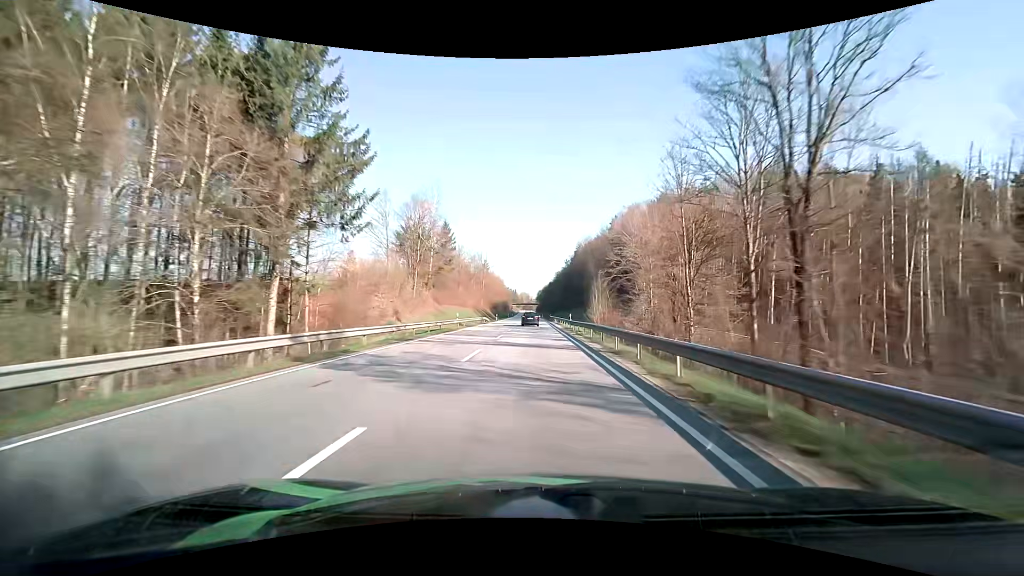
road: primary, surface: asphalt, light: Day
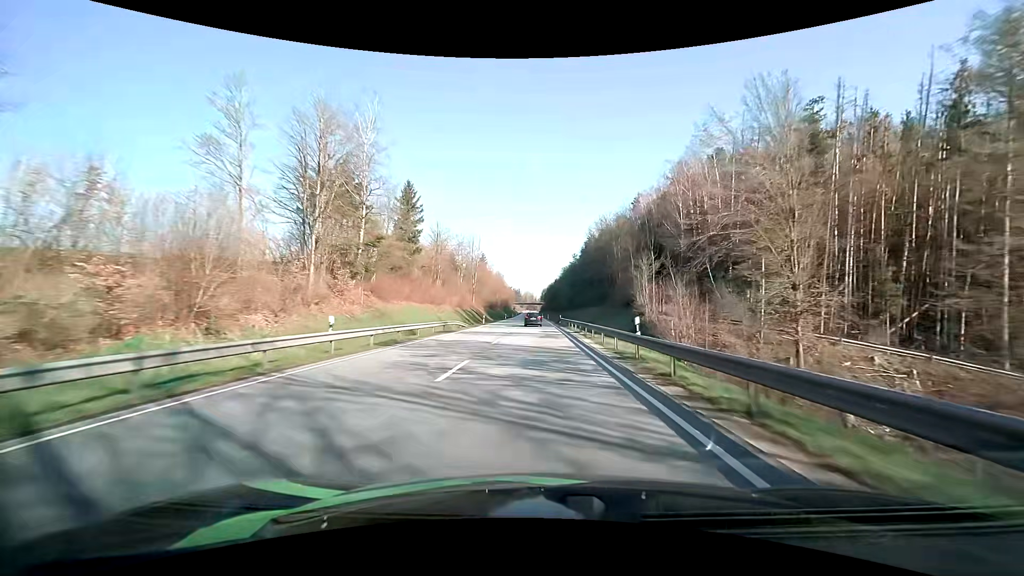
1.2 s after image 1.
(-0.1, +27.7) m; -1°
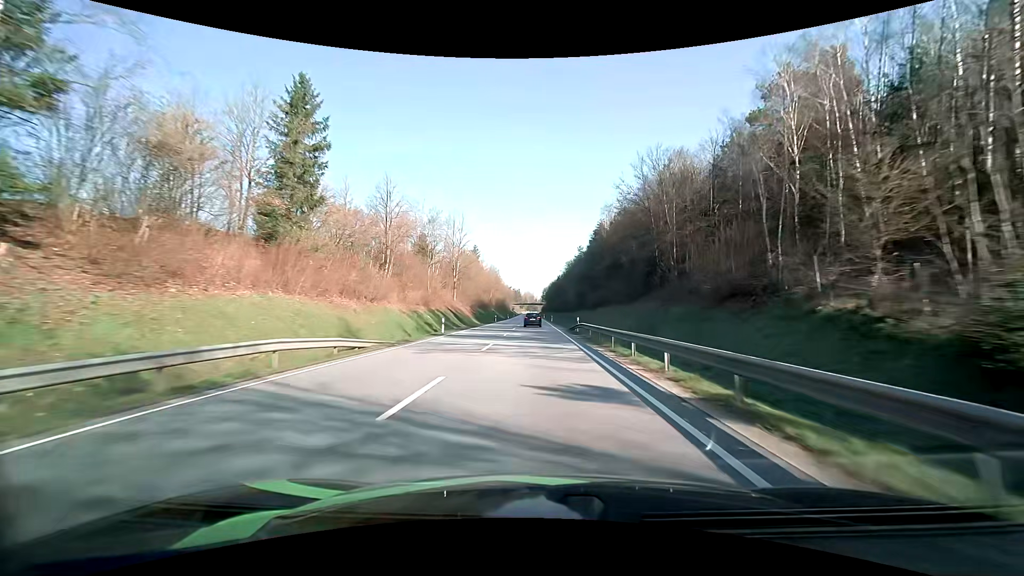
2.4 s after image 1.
(+0.1, +27.6) m; 0°
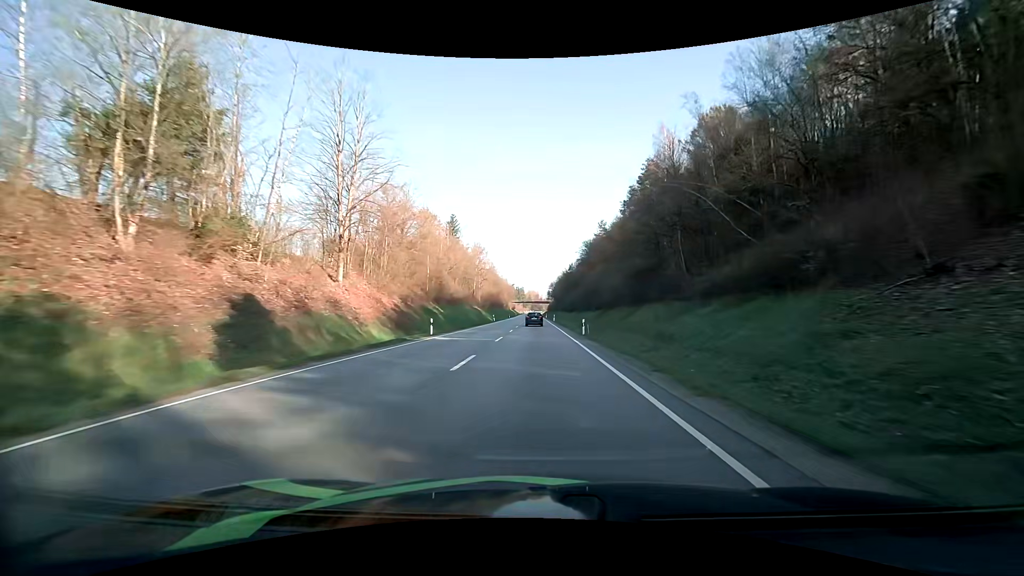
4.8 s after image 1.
(-0.2, +54.9) m; -1°
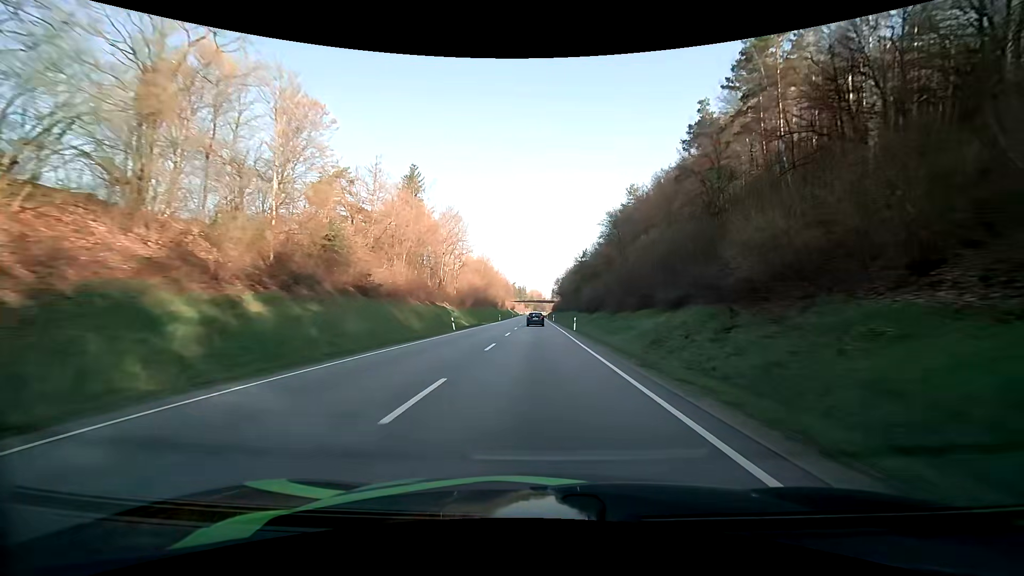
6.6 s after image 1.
(-0.1, +41.7) m; 0°
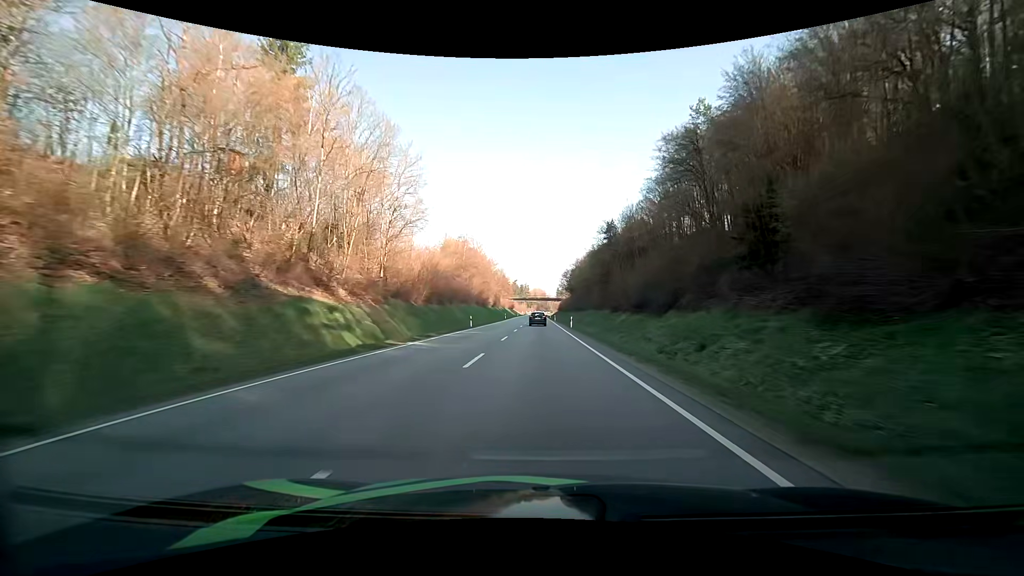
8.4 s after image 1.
(-0.3, +42.1) m; -1°
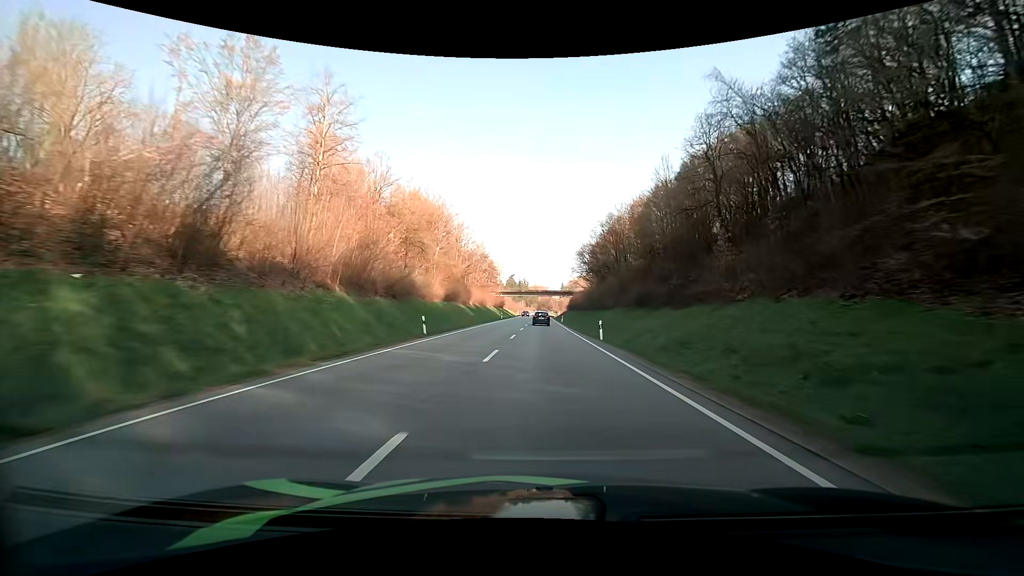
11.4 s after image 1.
(-0.2, +71.0) m; 0°
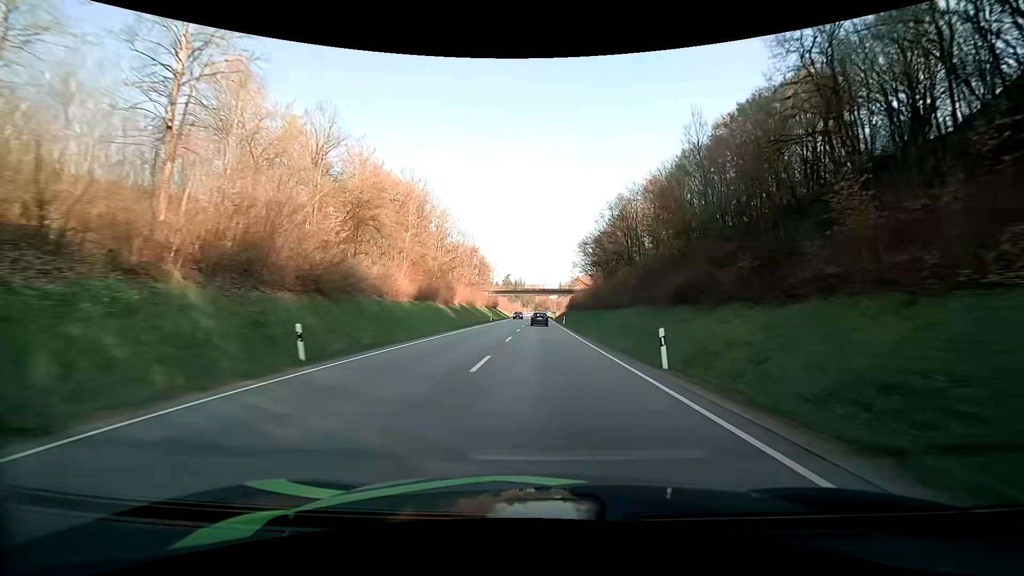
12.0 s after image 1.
(0.0, +14.2) m; 0°
